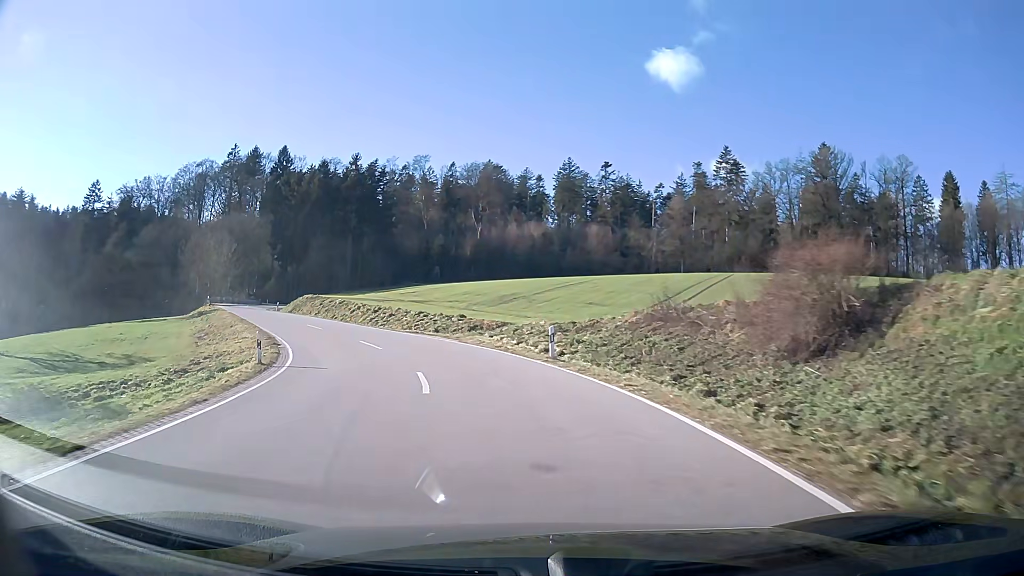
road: secondary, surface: asphalt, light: Day
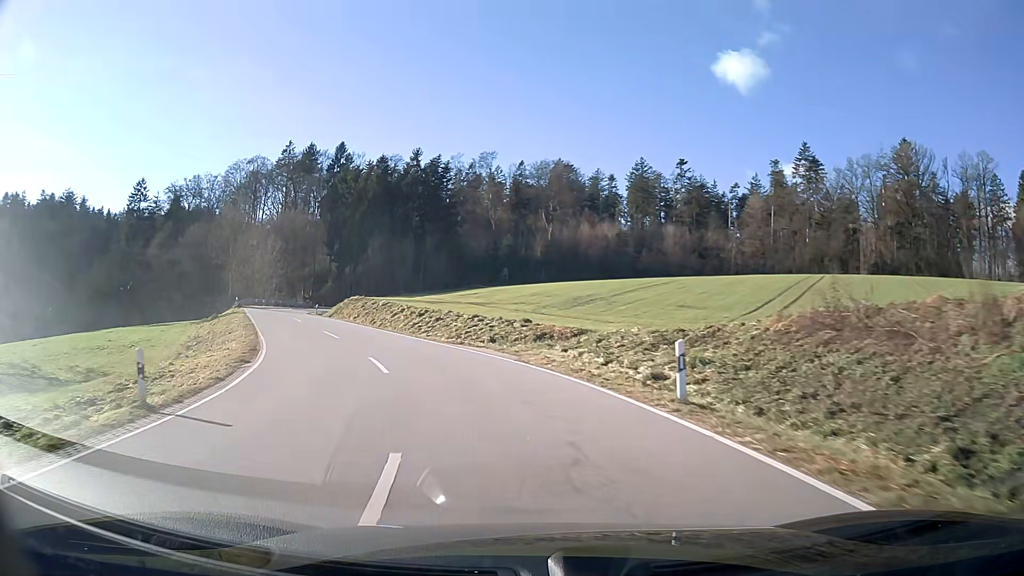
(-0.6, +9.0) m; -7°
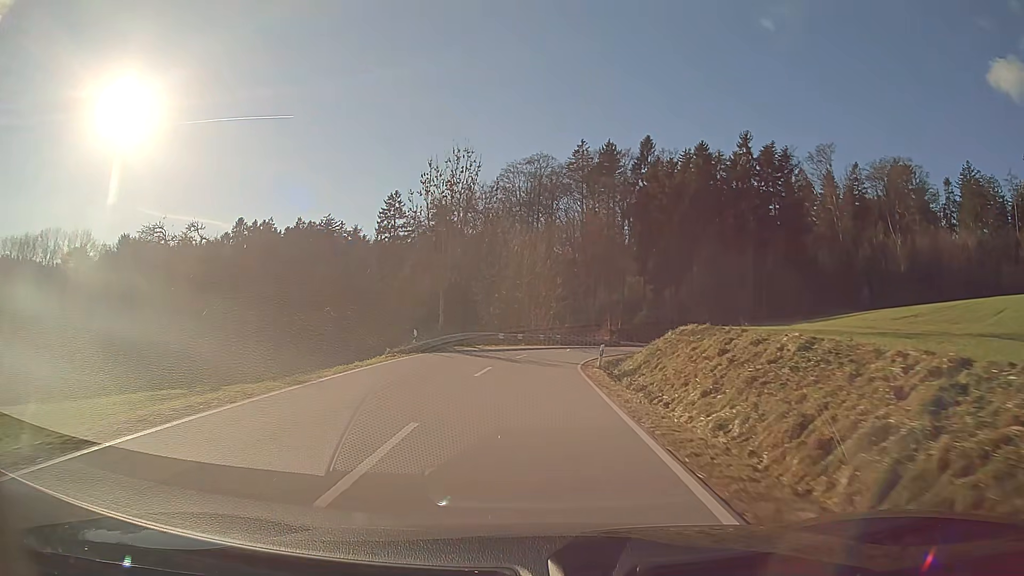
(-8.2, +33.2) m; -24°
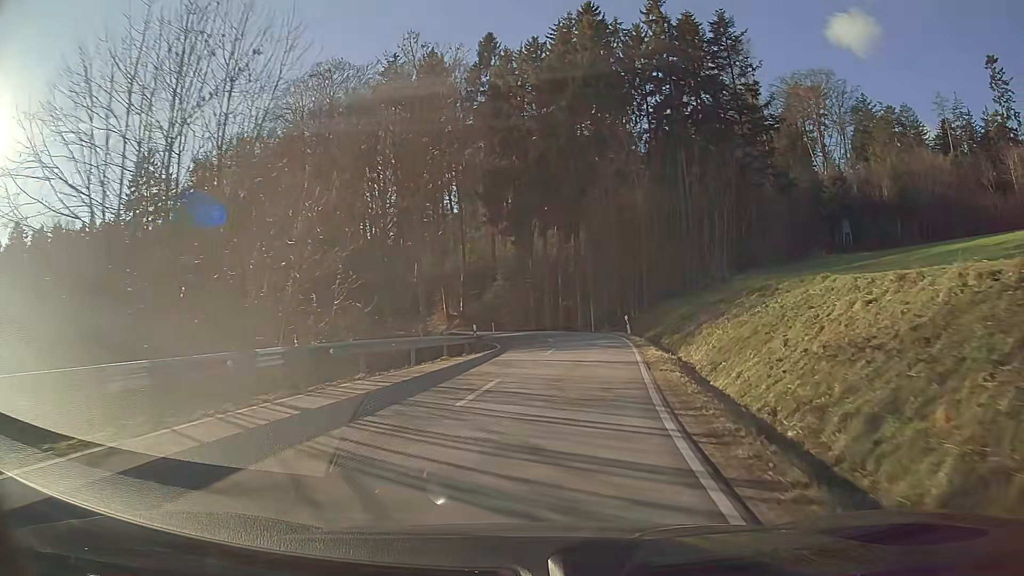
(+4.5, +42.4) m; +17°
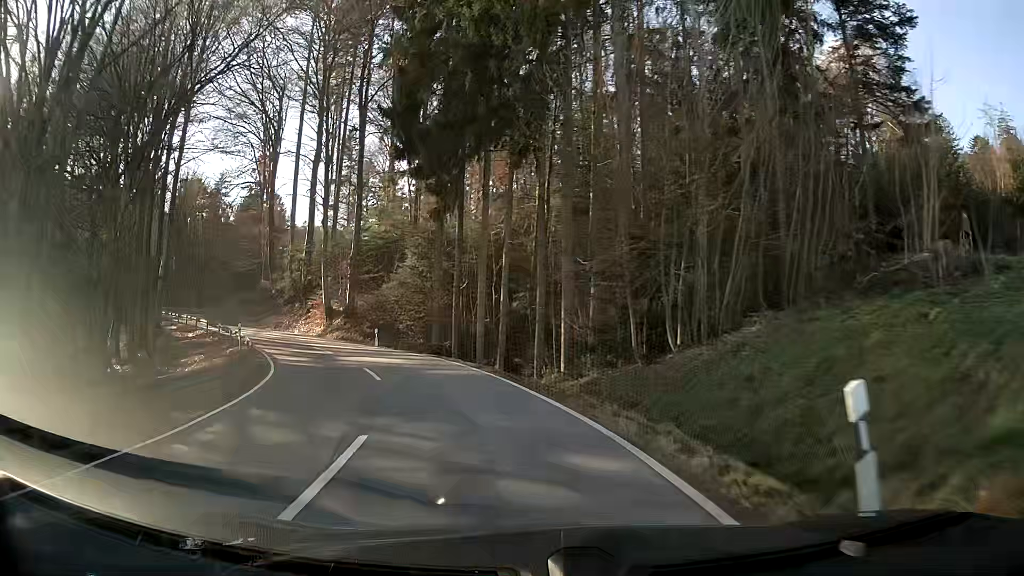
(+1.1, +29.5) m; -2°
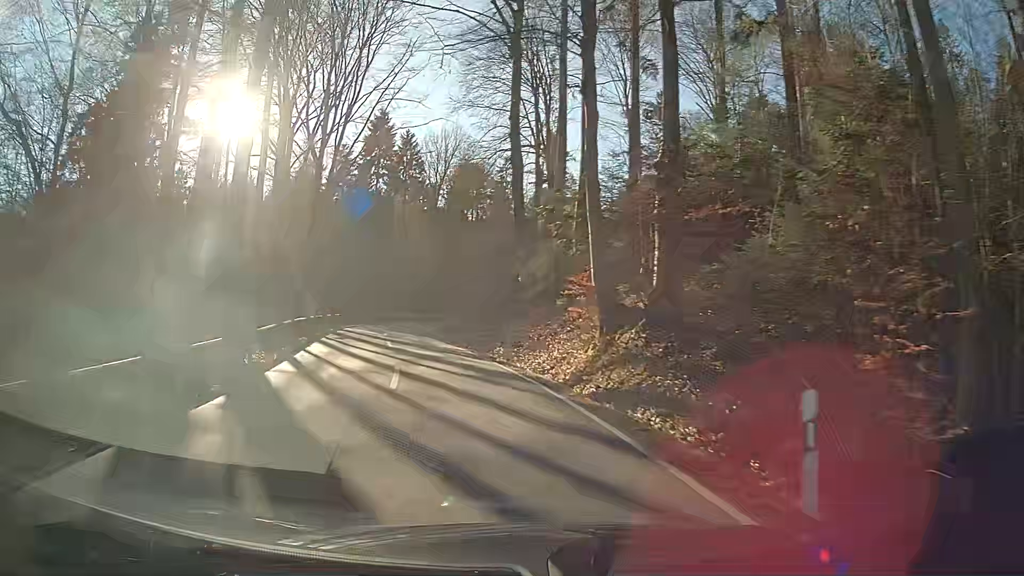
(-6.4, +28.4) m; -28°
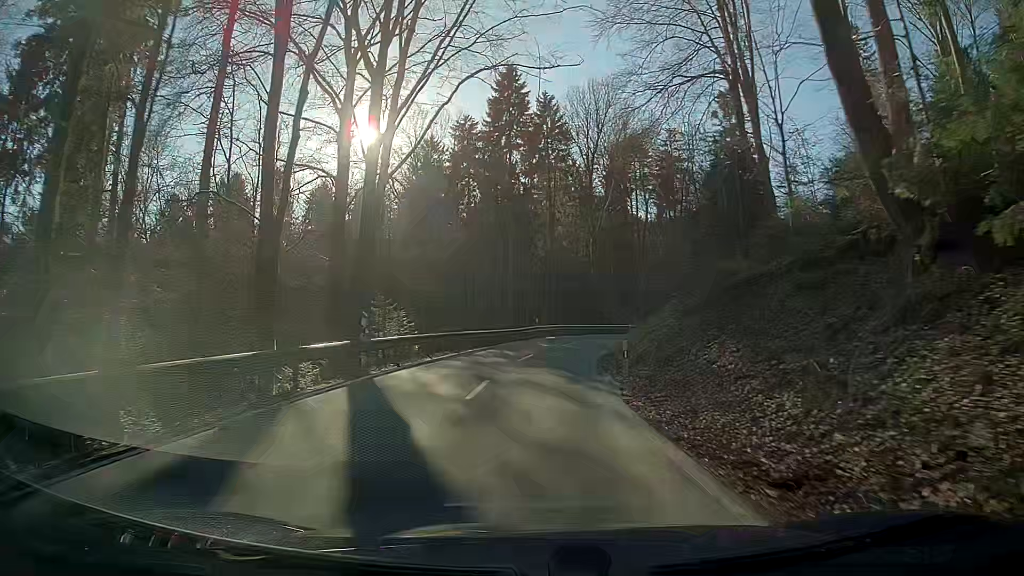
(-2.1, +24.2) m; -7°
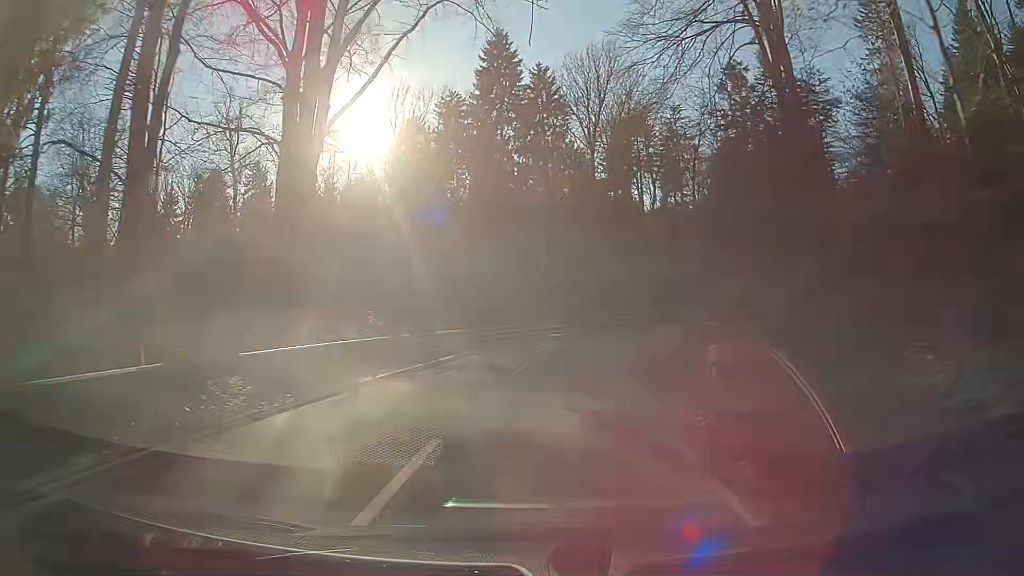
(-0.1, +8.4) m; 0°
(0, +10) (+1, +20) (+3, +30) (+6, +39) (+11, +48) (+17, +56) (+23, +64) (+30, +71) (+37, +78) (+43, +86) m
